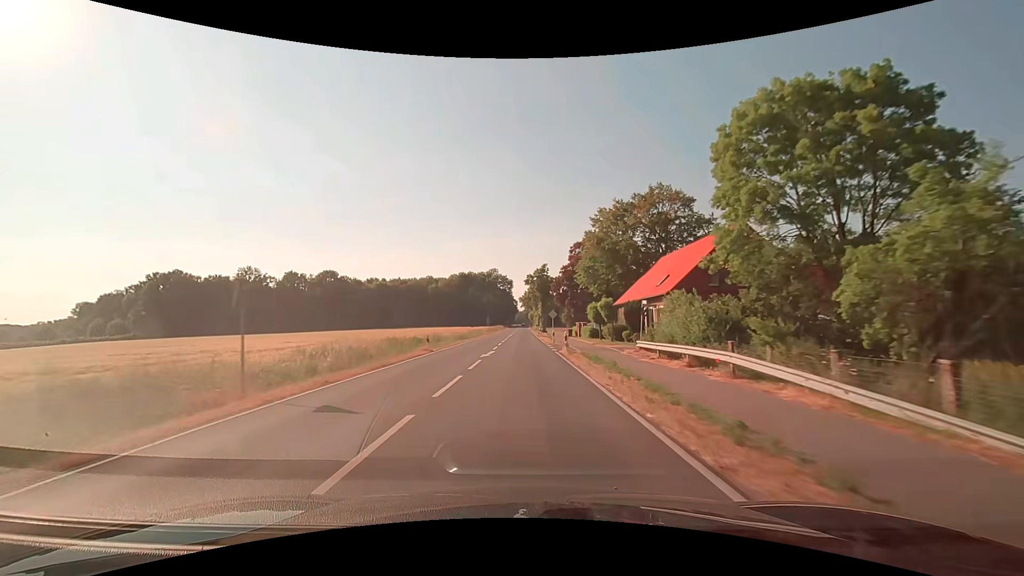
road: secondary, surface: asphalt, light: Day
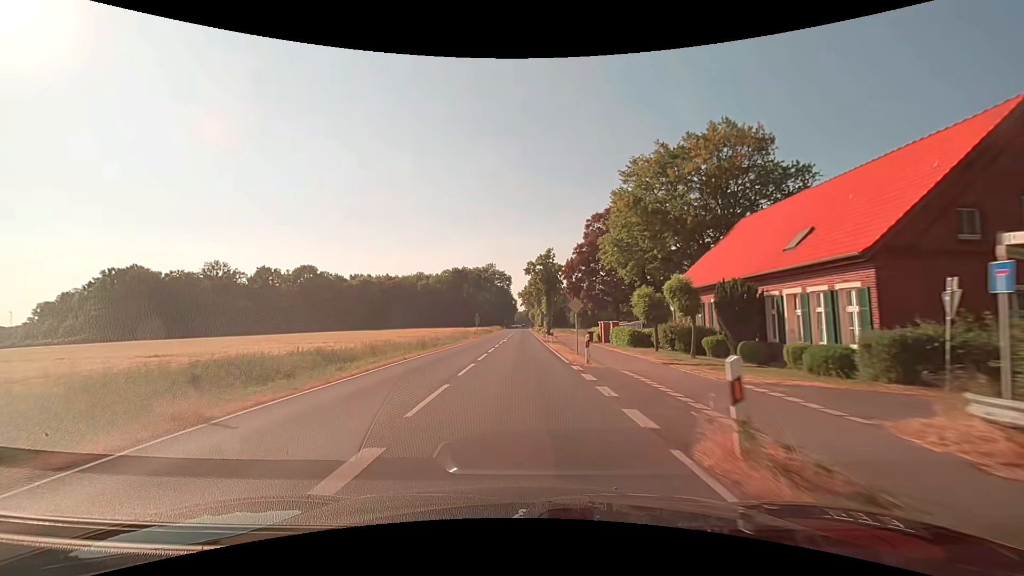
(+0.1, +21.0) m; 0°
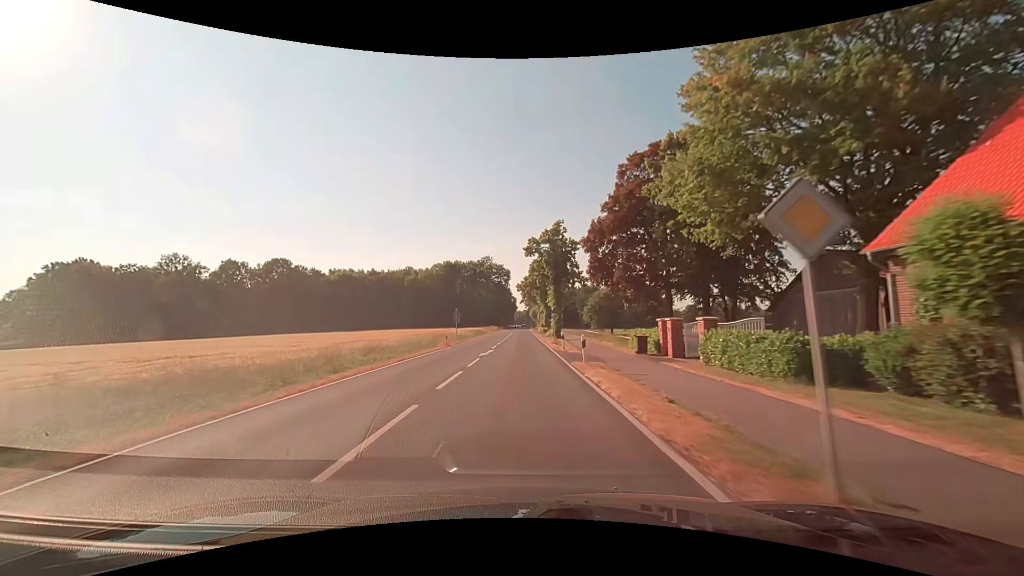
(+0.1, +21.2) m; 0°
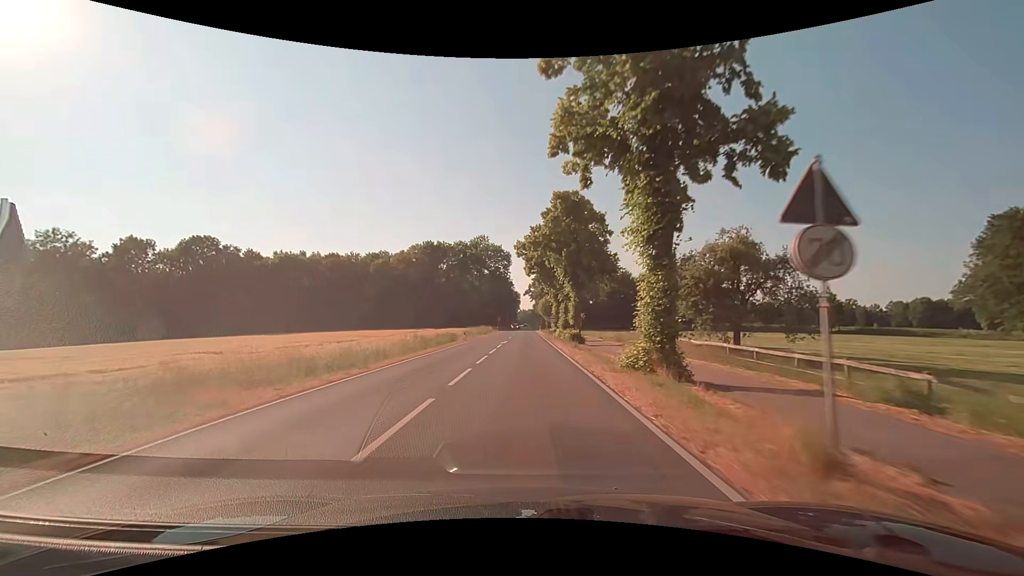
(-0.1, +42.6) m; 0°
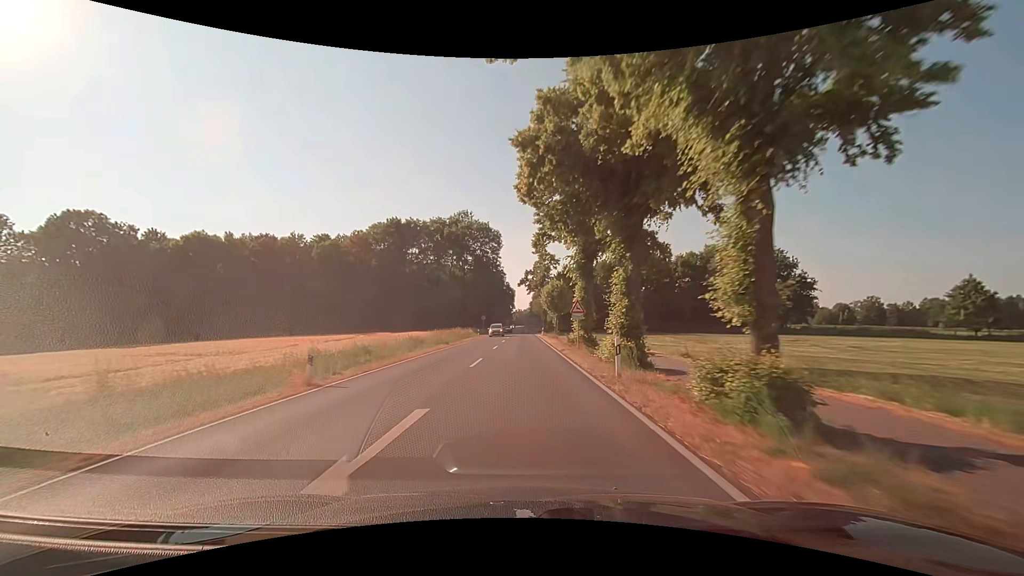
(+0.1, +32.0) m; 0°
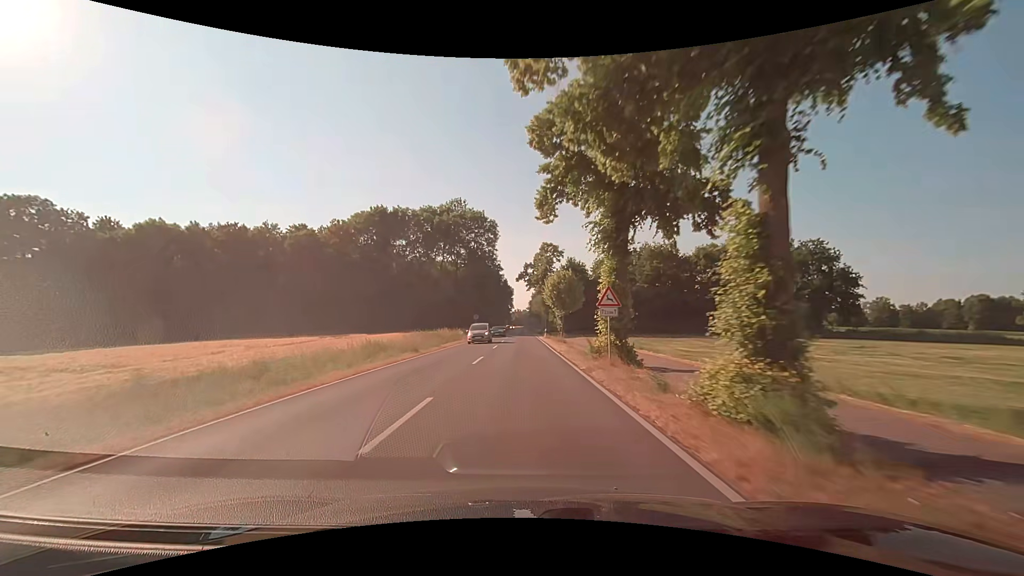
(0.0, +10.7) m; 0°
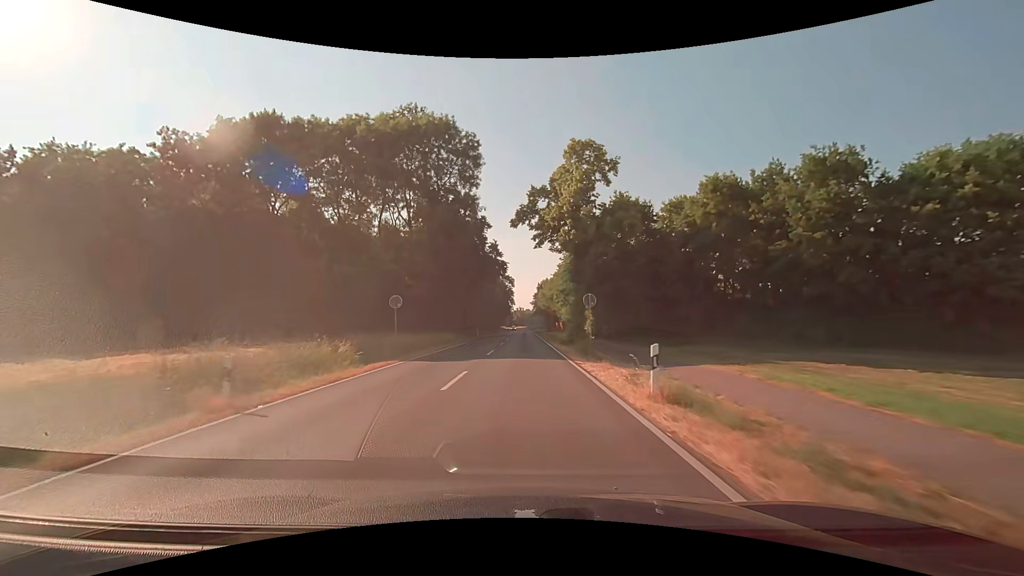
(0.0, +43.0) m; -1°
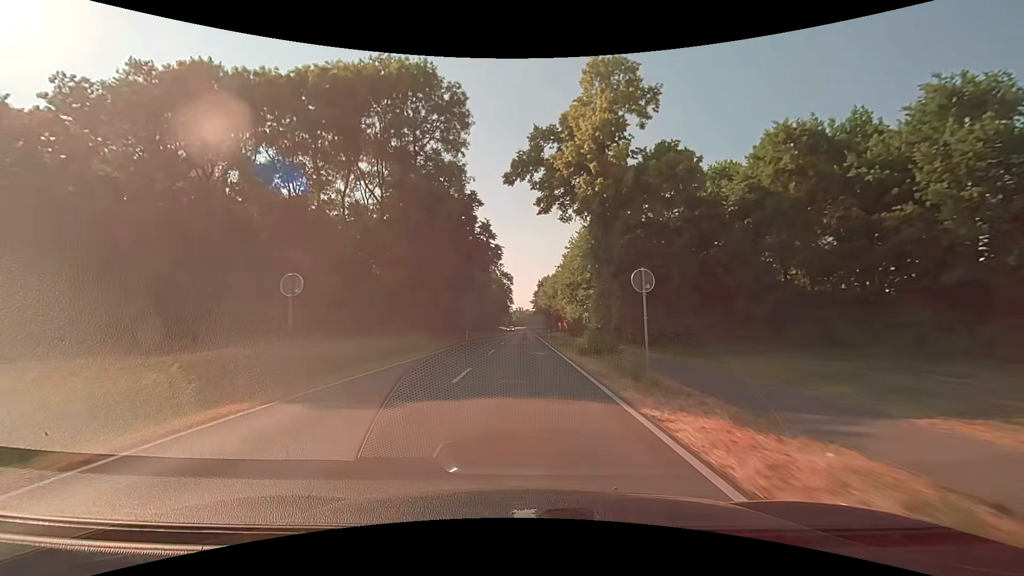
(+0.2, +10.8) m; +1°
(0, +10) (0, +20) (0, +30) (0, +40) (0, +50) (0, +60) (0, +70) (0, +80) (0, +90) (0, +100) m
